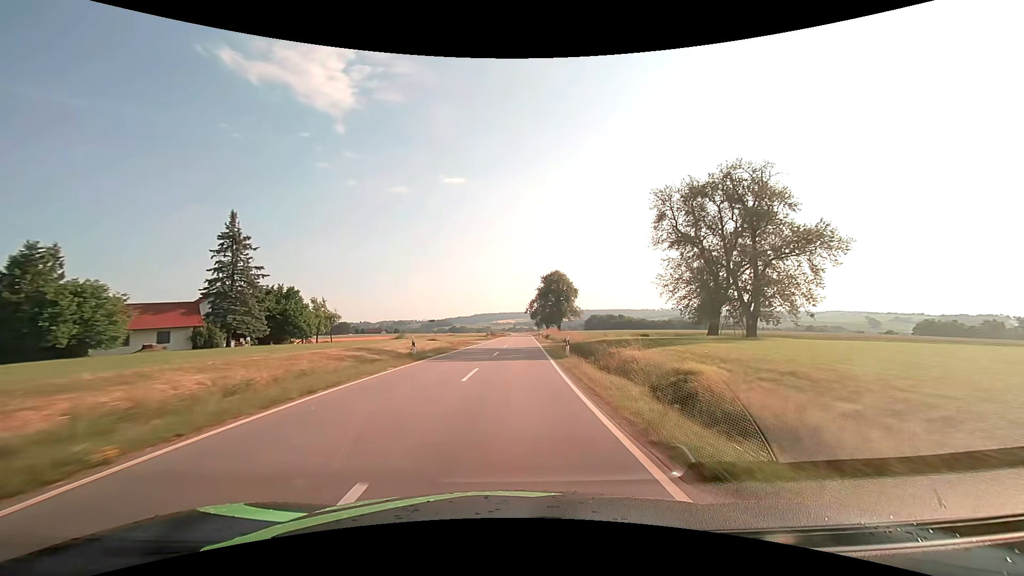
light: Day
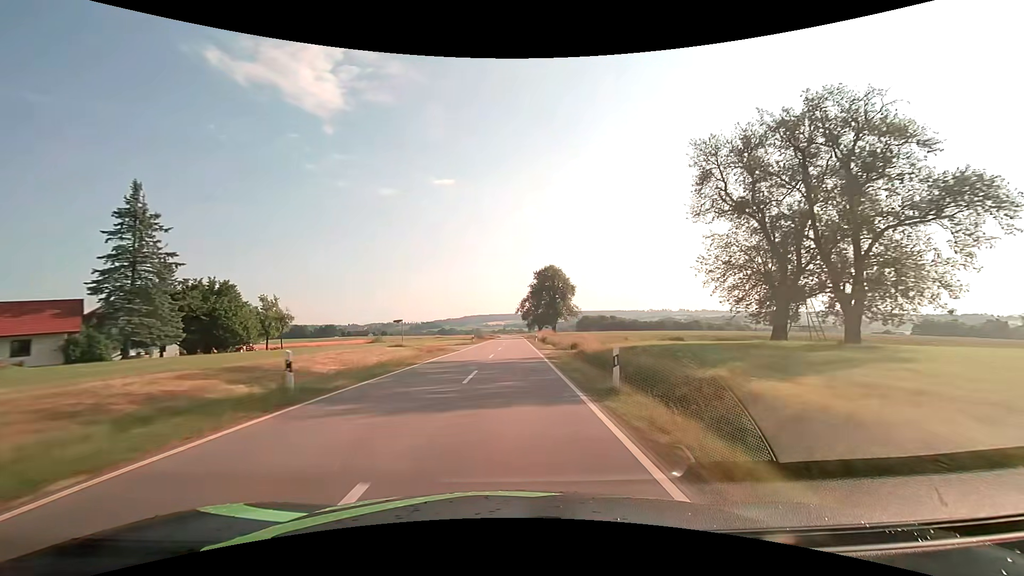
(+0.2, +12.2) m; +1°
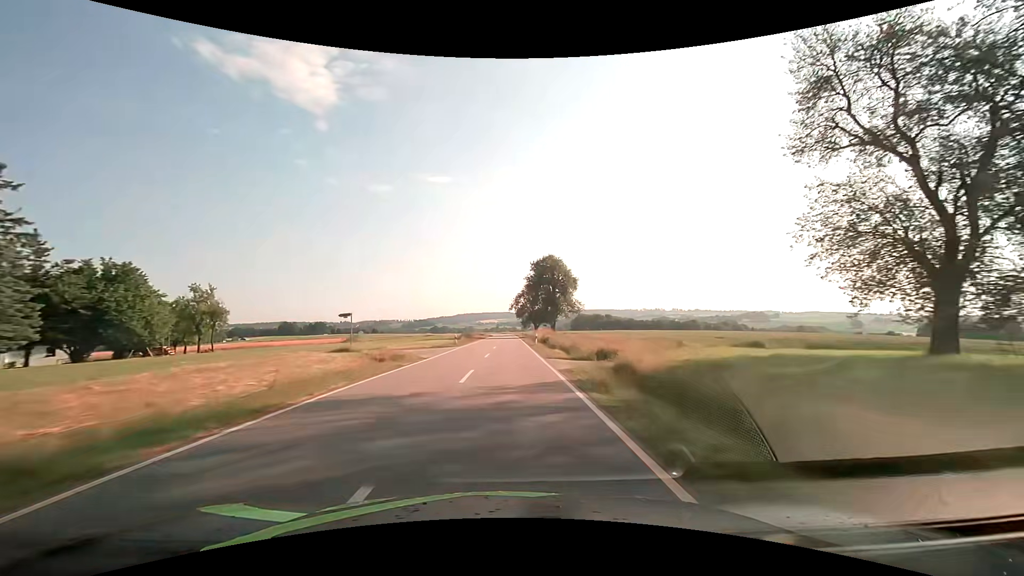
(+0.1, +12.3) m; +1°
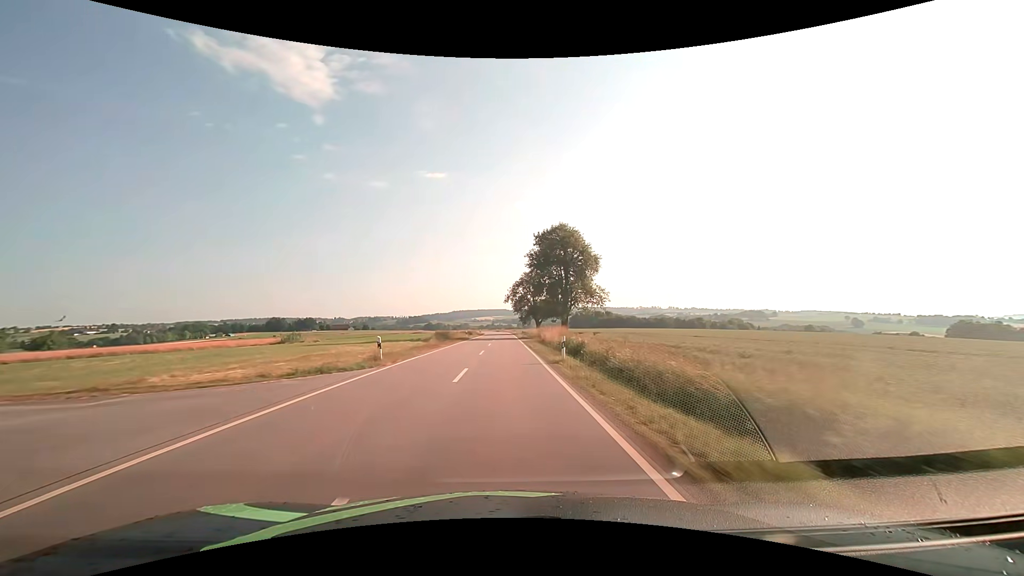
(+0.3, +24.7) m; +1°
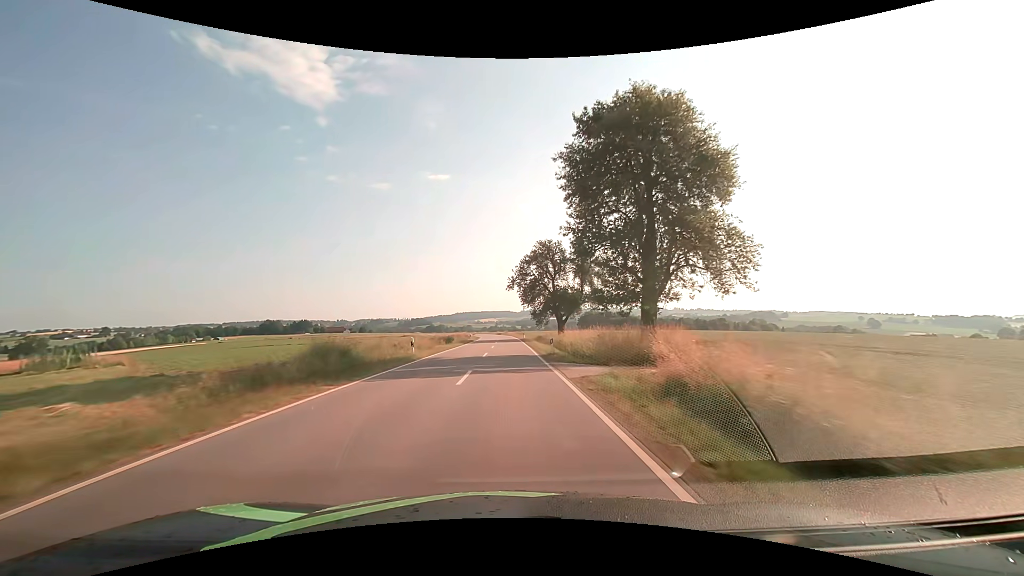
(-0.2, +36.9) m; -1°
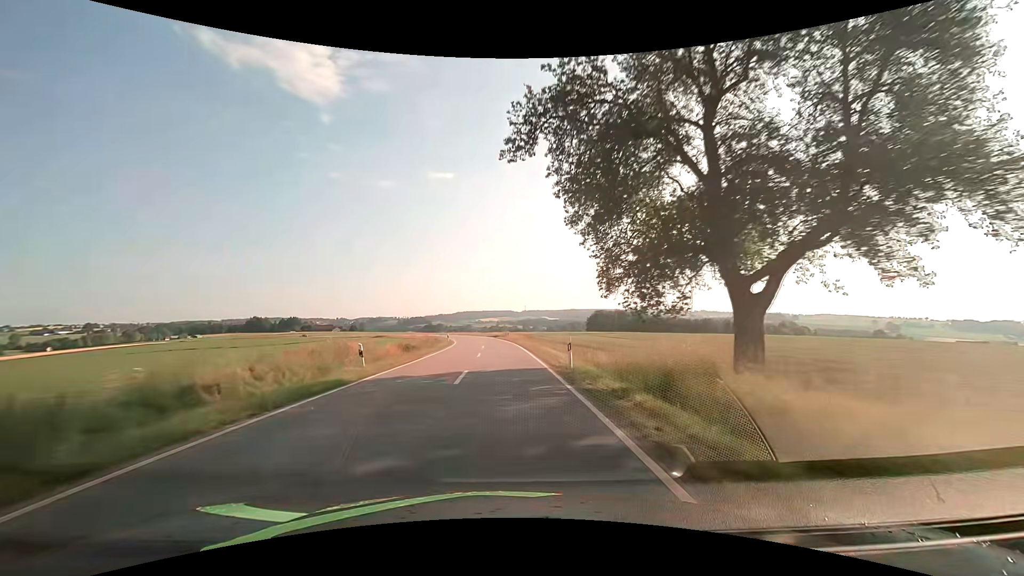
(+0.1, +48.6) m; 0°
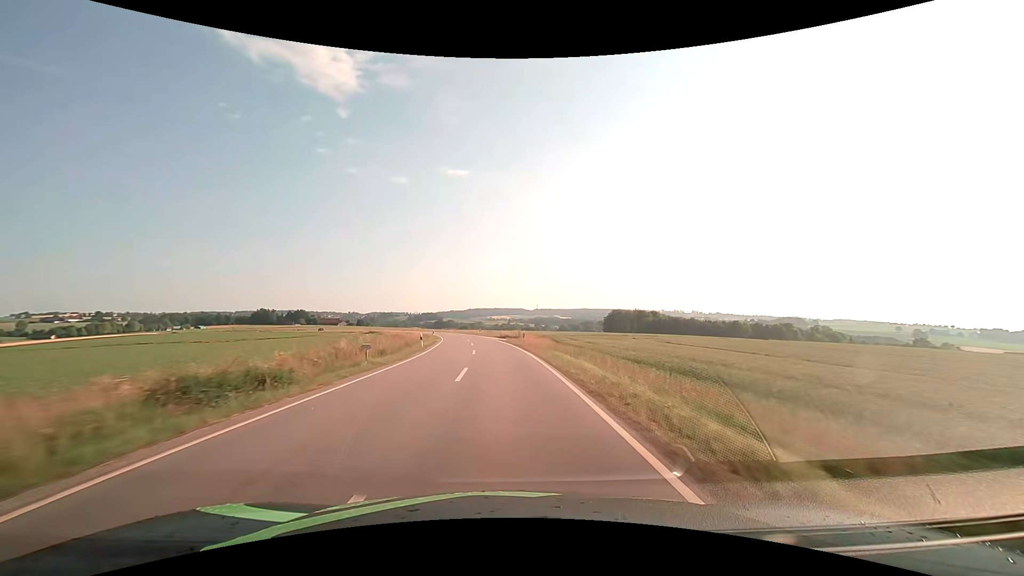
(-0.3, +24.2) m; -2°
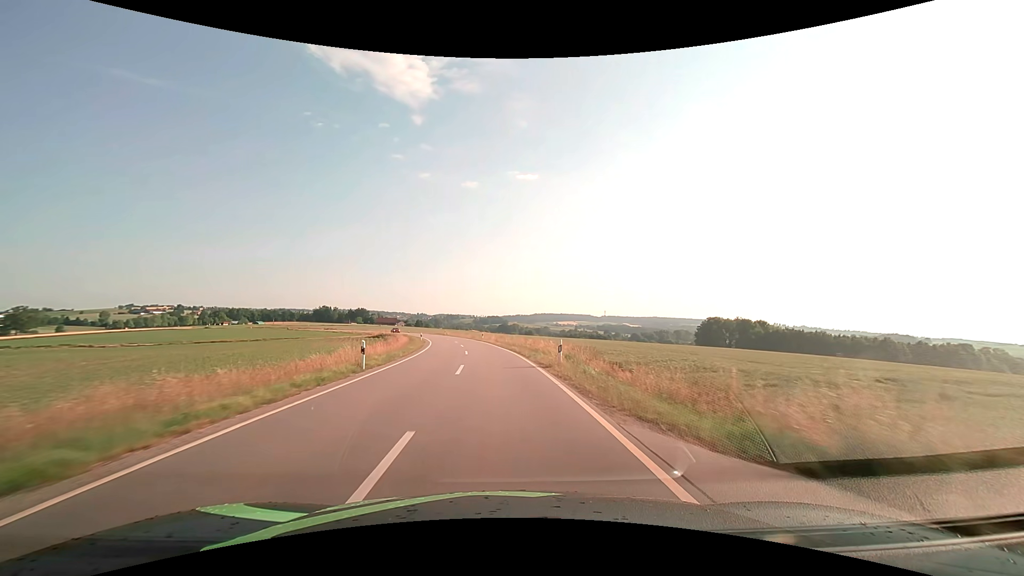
(-3.2, +58.4) m; -7°
(0, +10) (0, +20) (-1, +30) (-2, +40) (-3, +50) (-5, +60) (-7, +70) (-9, +79) (-11, +89) (-14, +99) m
